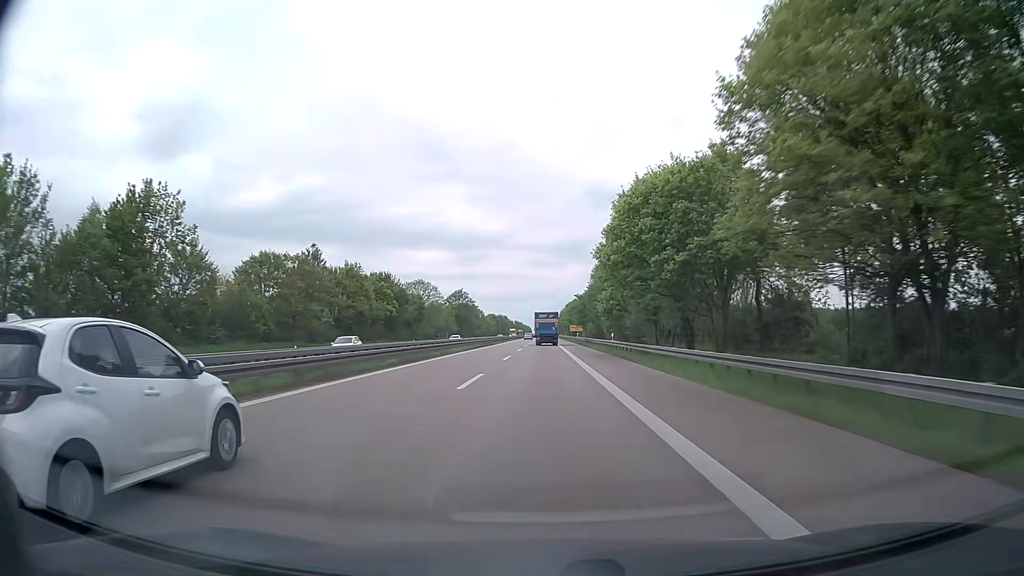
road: trunk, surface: asphalt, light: Day
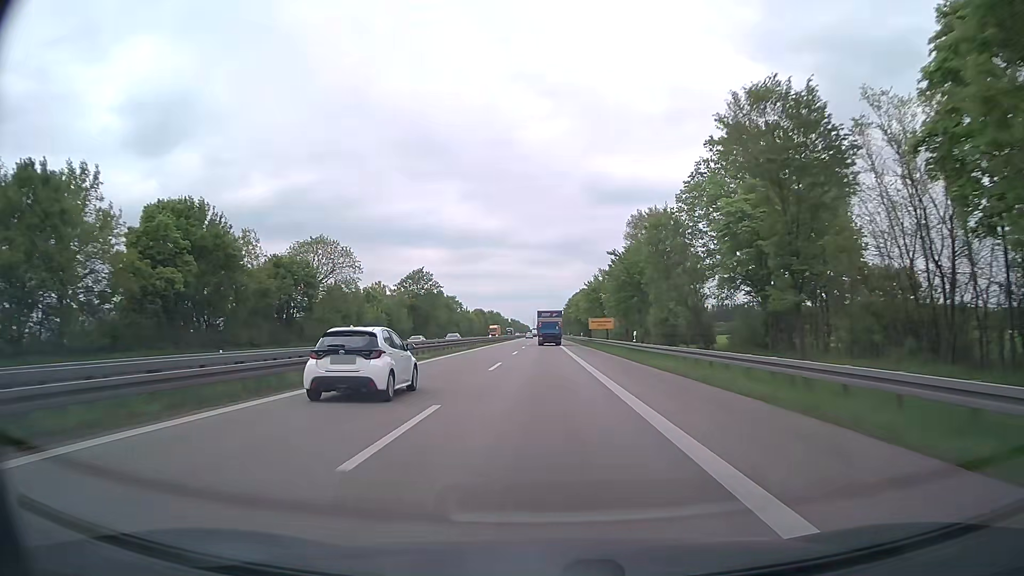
(0.0, +63.8) m; 0°
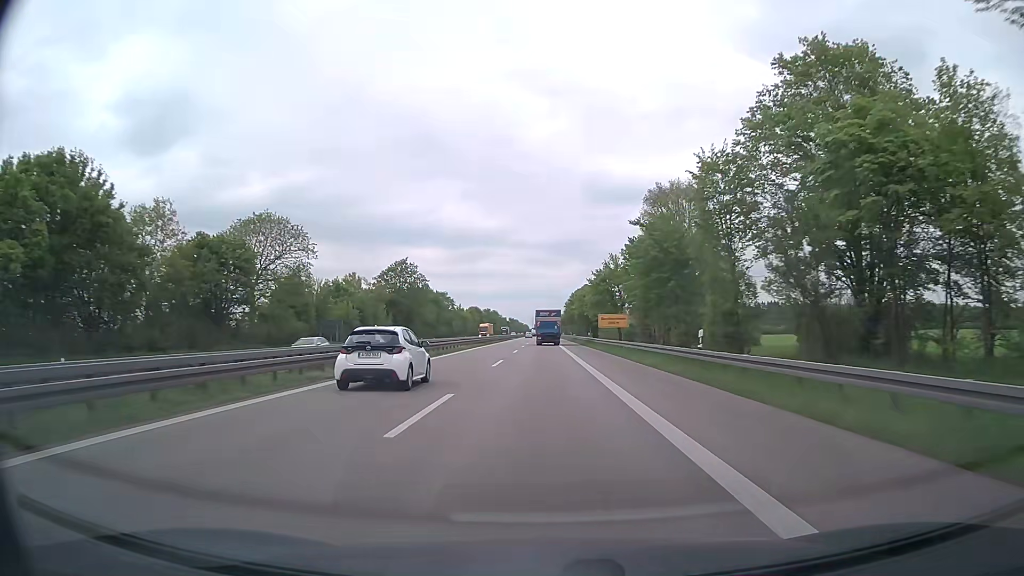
(+0.1, +16.0) m; 0°
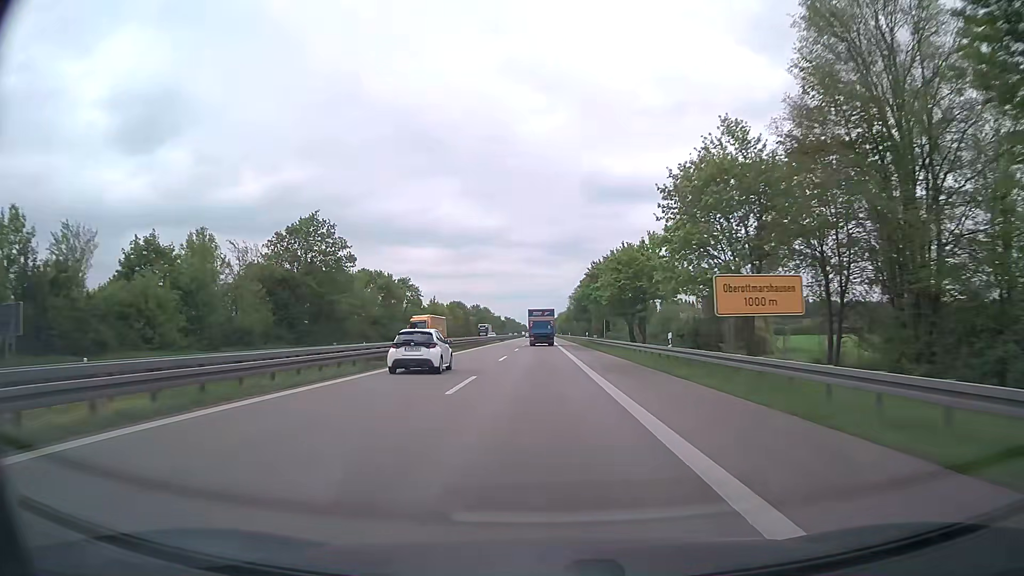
(0.0, +47.9) m; 0°
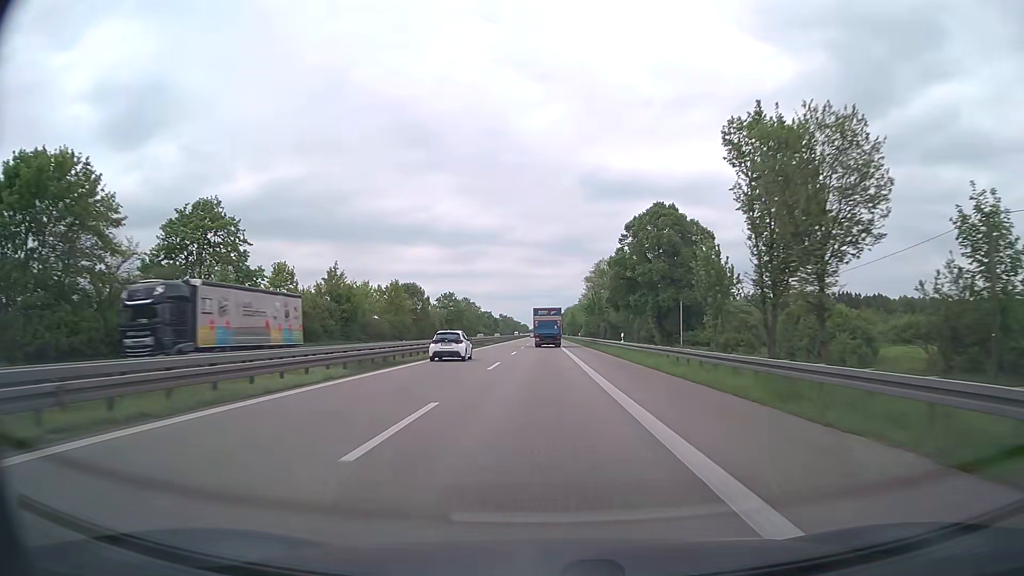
(-0.2, +79.8) m; 0°
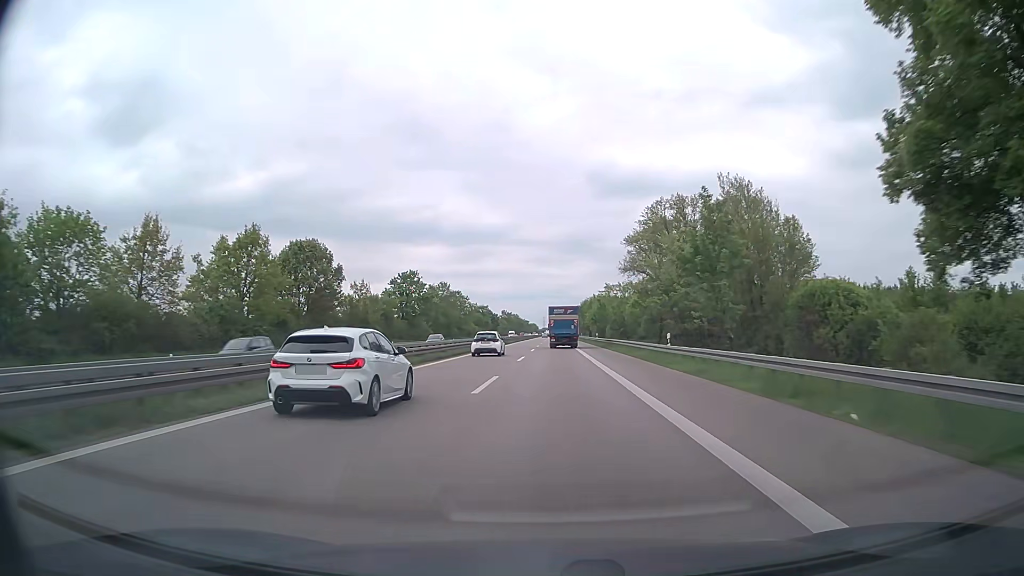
(-0.3, +64.0) m; -1°
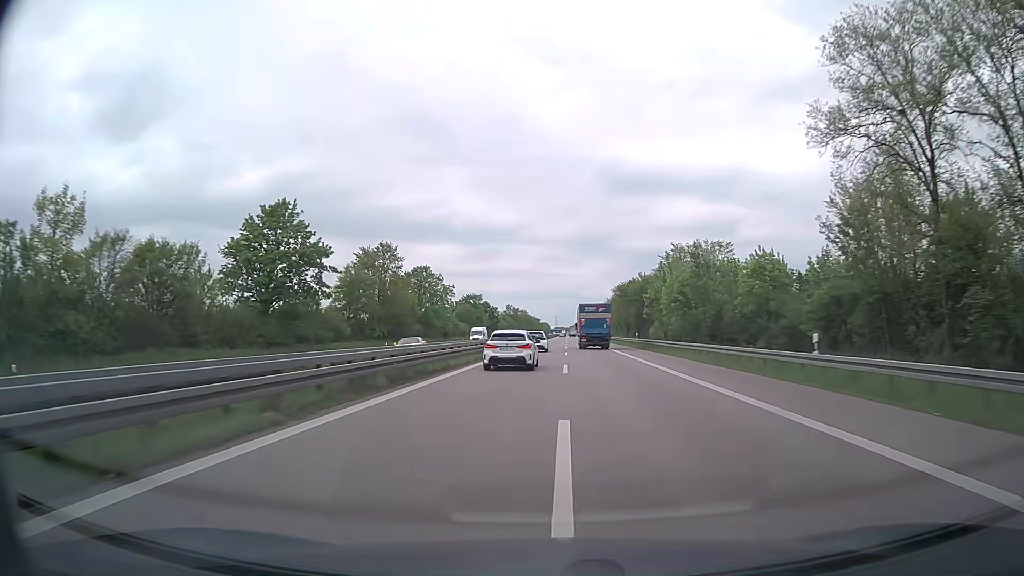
(-0.7, +64.7) m; -1°
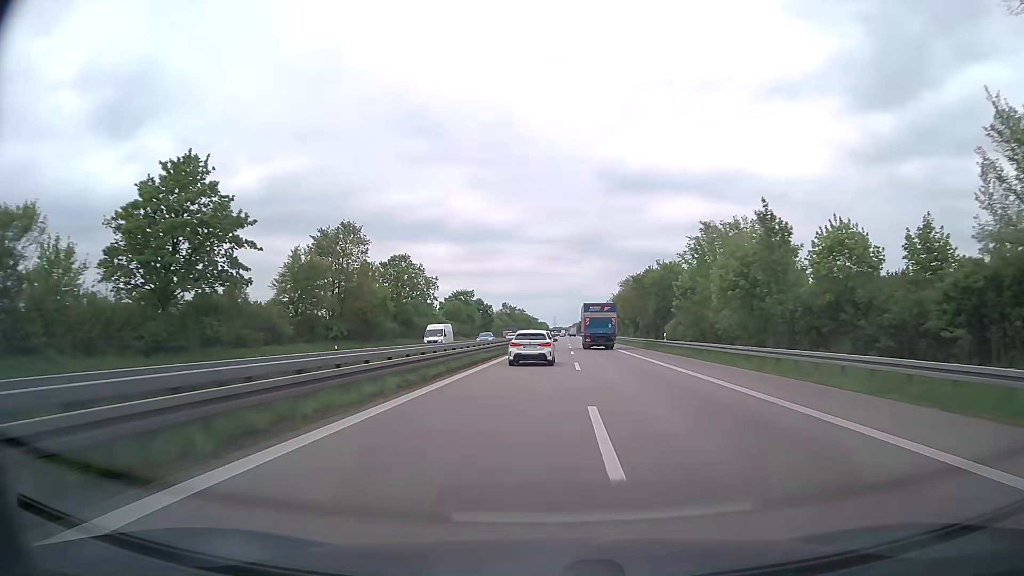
(0.0, +16.2) m; 0°
(0, +10) (0, +20) (0, +30) (0, +40) (+1, +50) (+1, +60) (+1, +70) (+1, +80) (+2, +90) (+2, +100) m
